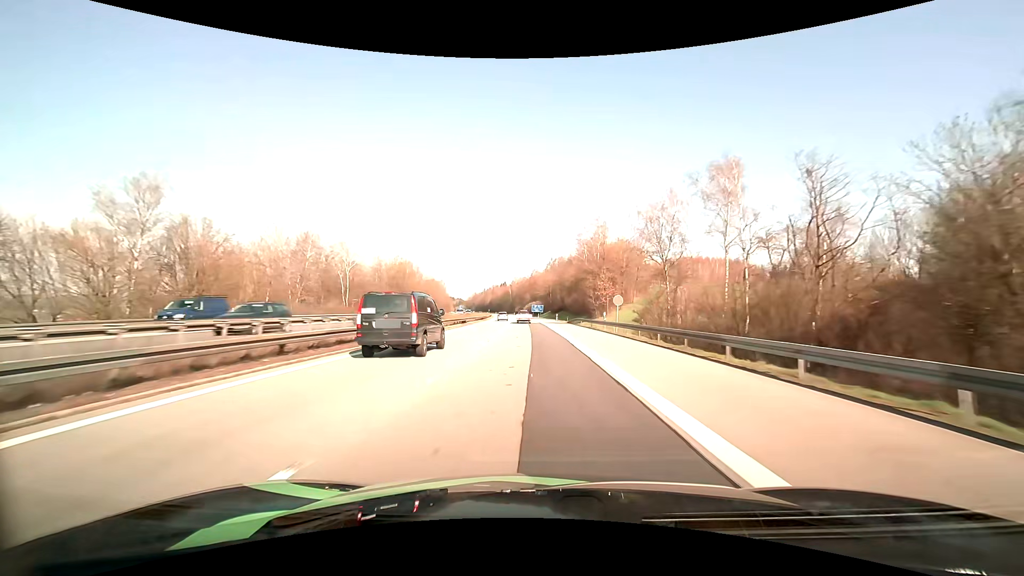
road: motorway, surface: asphalt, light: Day
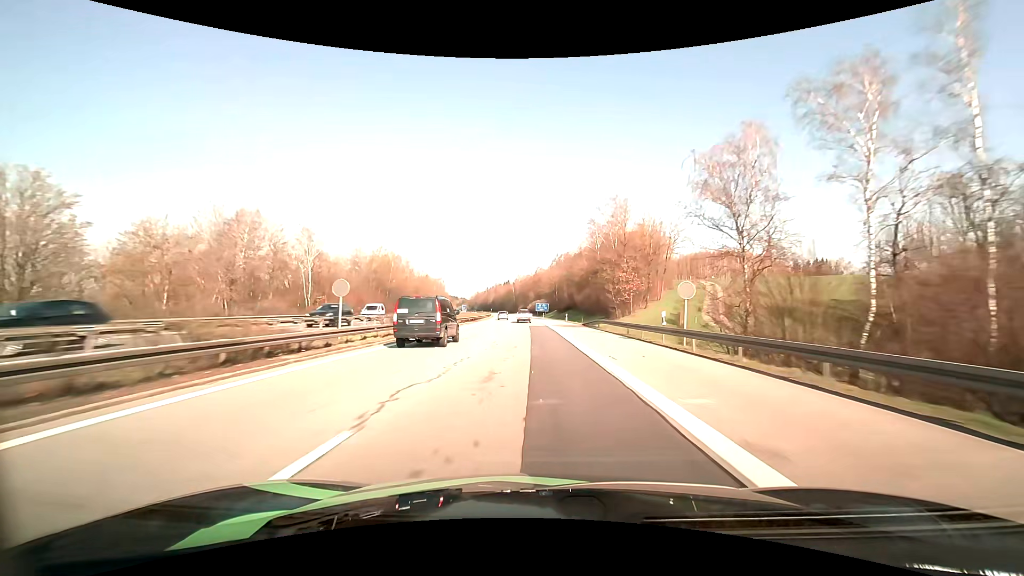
(-0.1, +16.9) m; -1°
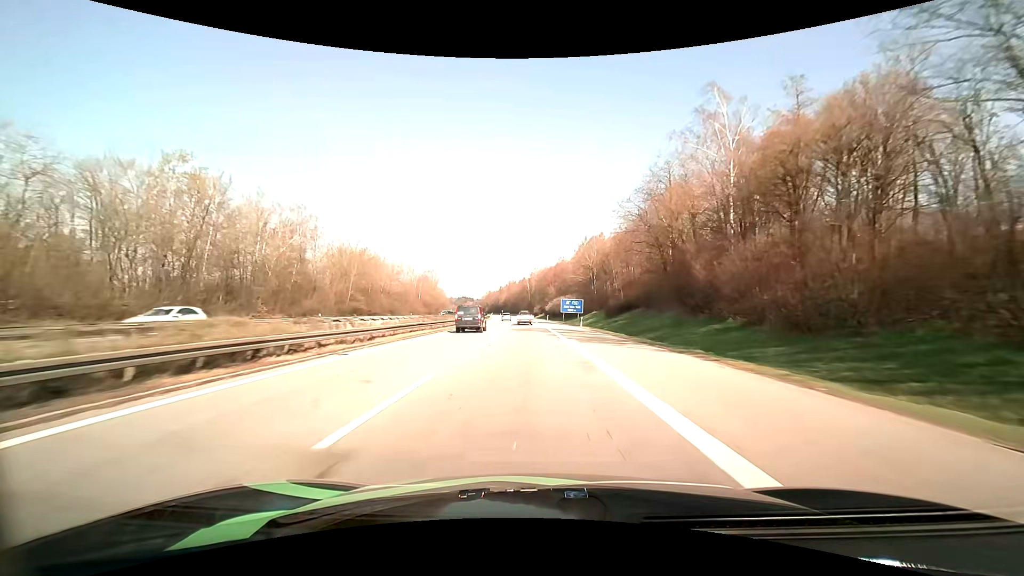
(-1.2, +67.3) m; -2°
(0, +10) (0, +20) (0, +30) (-1, +40) (-1, +50) (-1, +60) (-2, +70) (-2, +80) (-3, +90) (-3, +100) m
